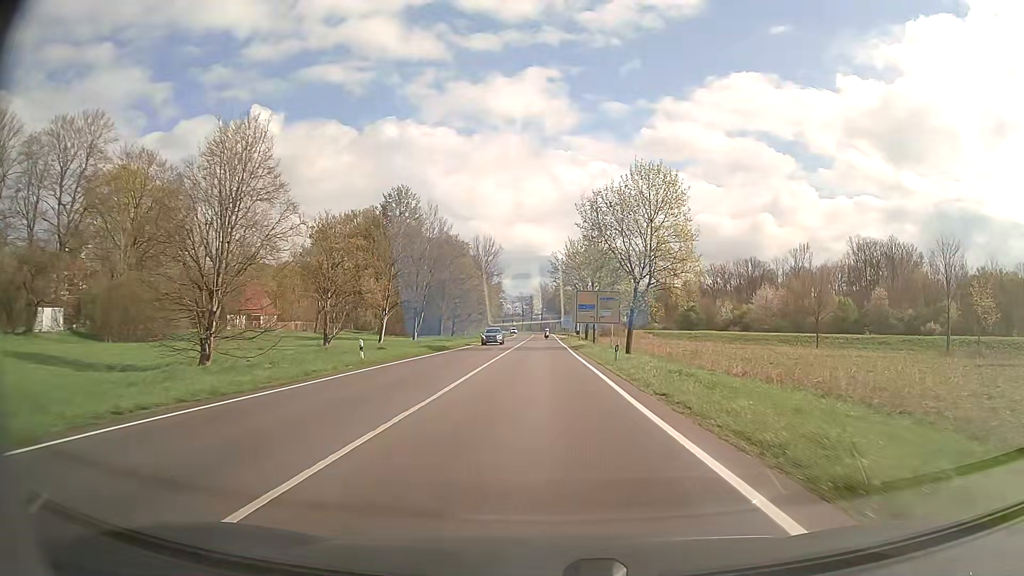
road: secondary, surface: asphalt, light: Day
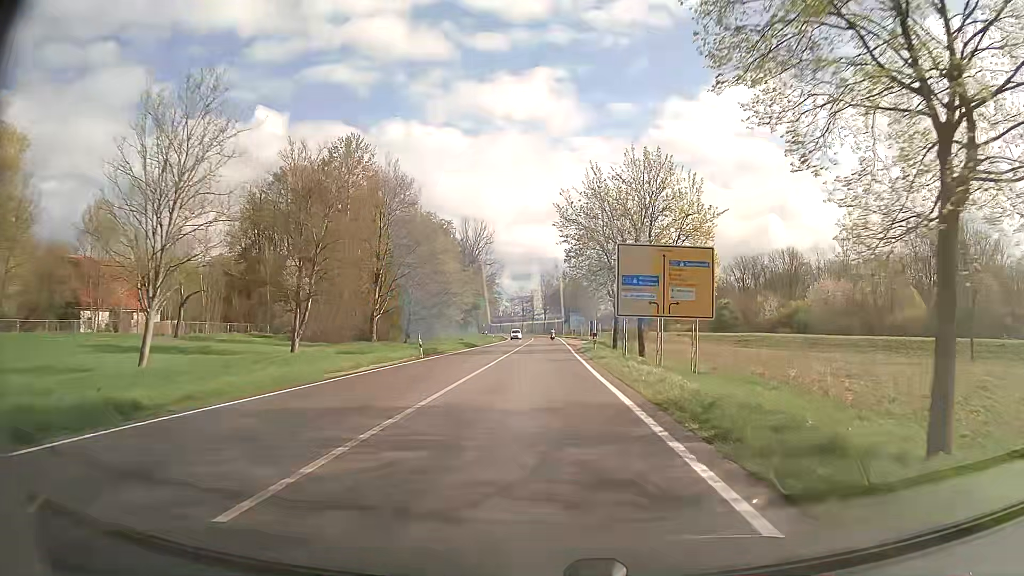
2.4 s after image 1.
(-0.1, +38.2) m; 0°
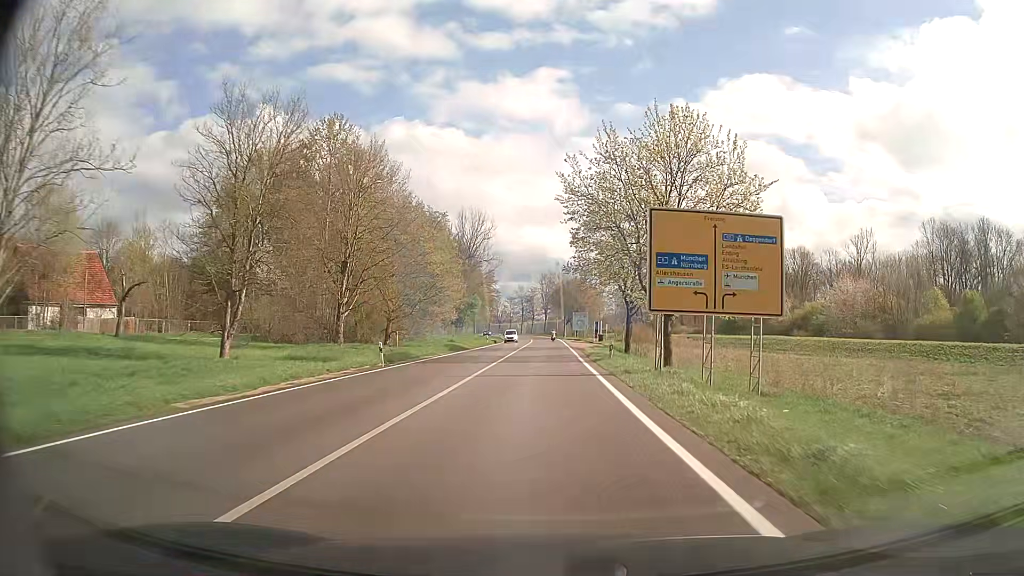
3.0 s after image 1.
(0.0, +9.4) m; -1°
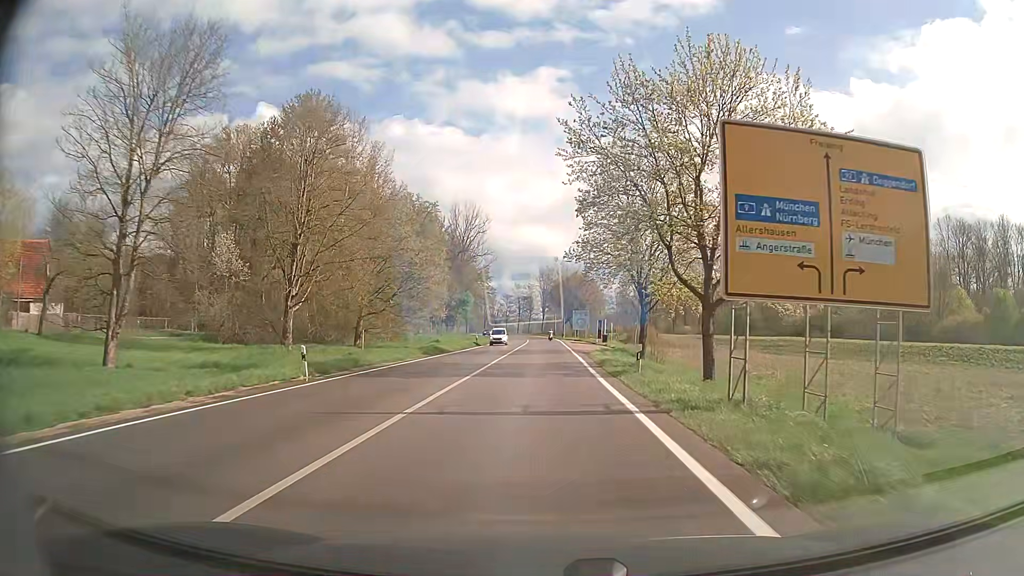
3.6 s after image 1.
(+0.1, +9.3) m; +1°
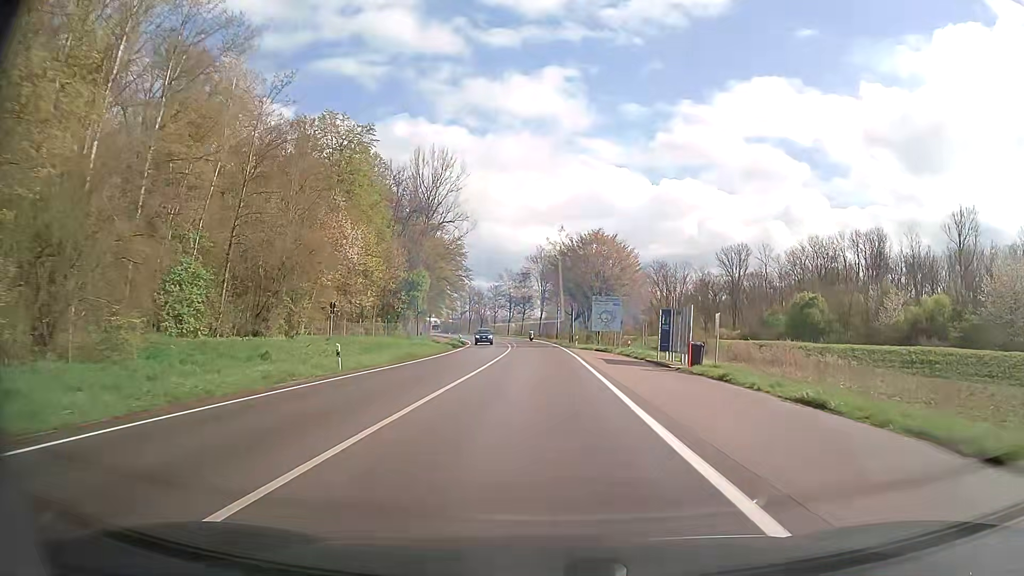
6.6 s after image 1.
(-0.2, +46.0) m; 0°
(0, +10) (0, +20) (0, +30) (0, +40) (0, +50) (-1, +60) (-1, +70) (-2, +80) (-3, +90) (-4, +100) m
